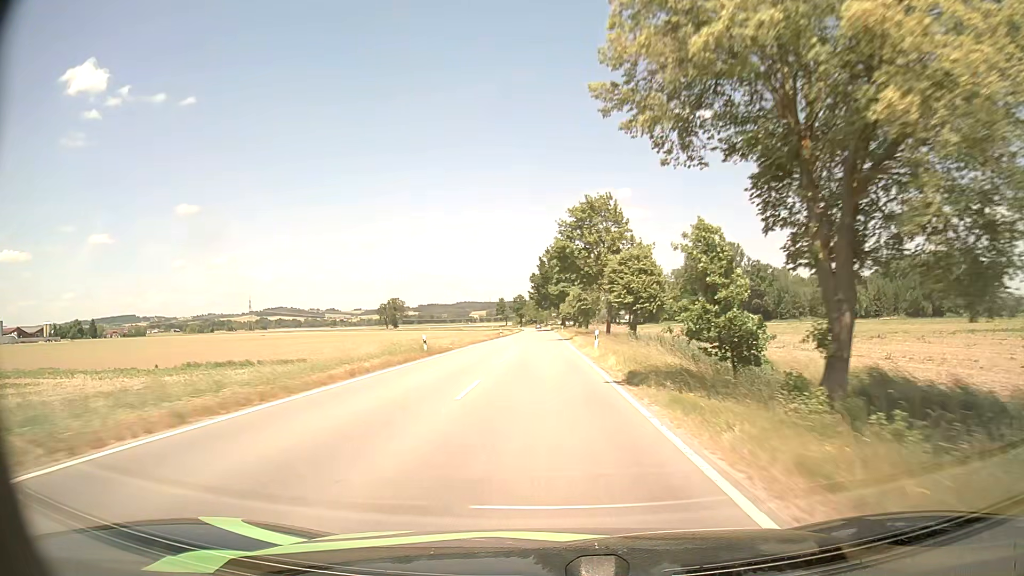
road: tertiary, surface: asphalt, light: Day
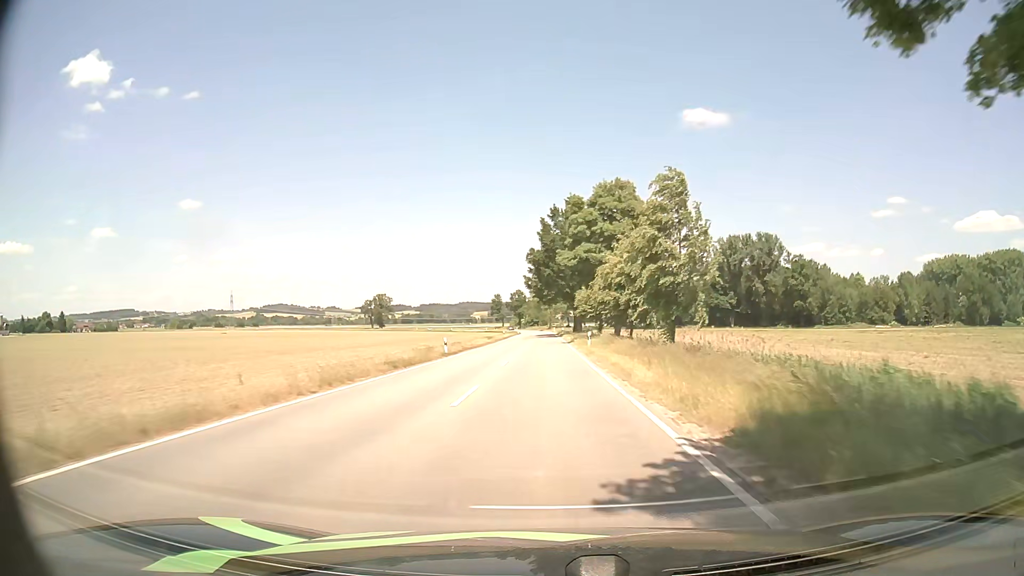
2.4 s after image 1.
(-0.3, +49.4) m; 0°
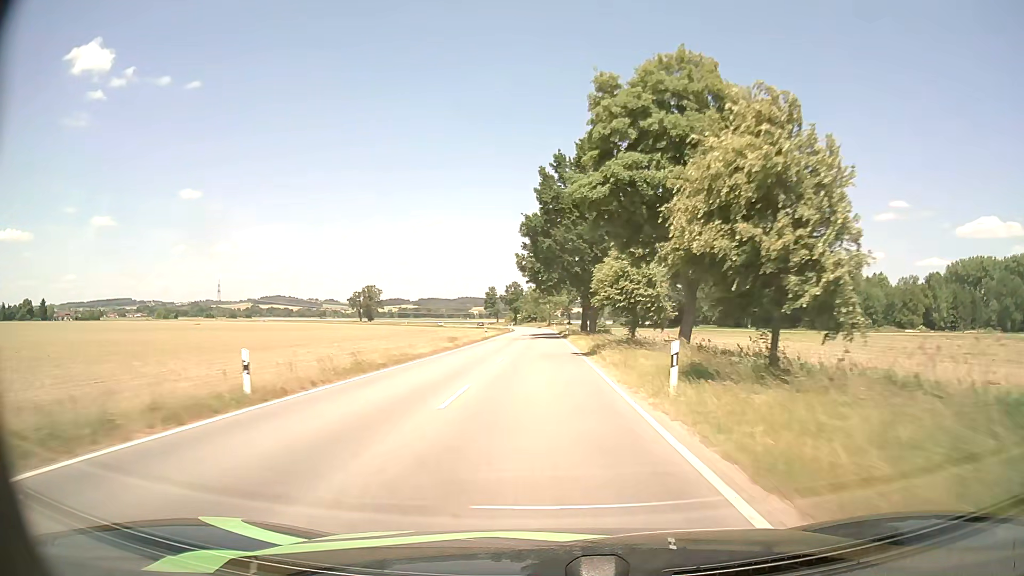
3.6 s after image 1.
(0.0, +25.1) m; 0°
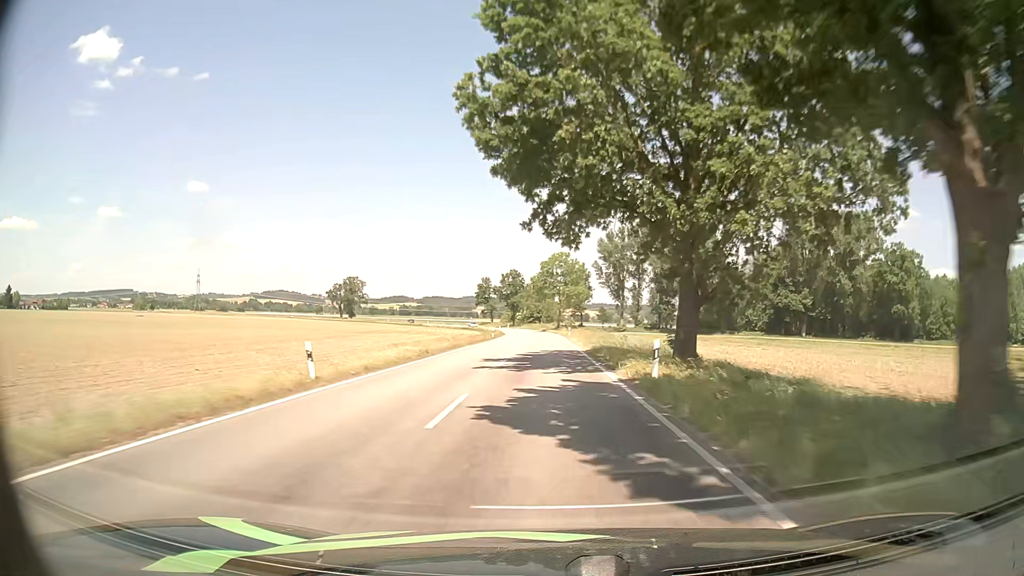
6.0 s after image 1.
(-0.4, +50.7) m; -1°
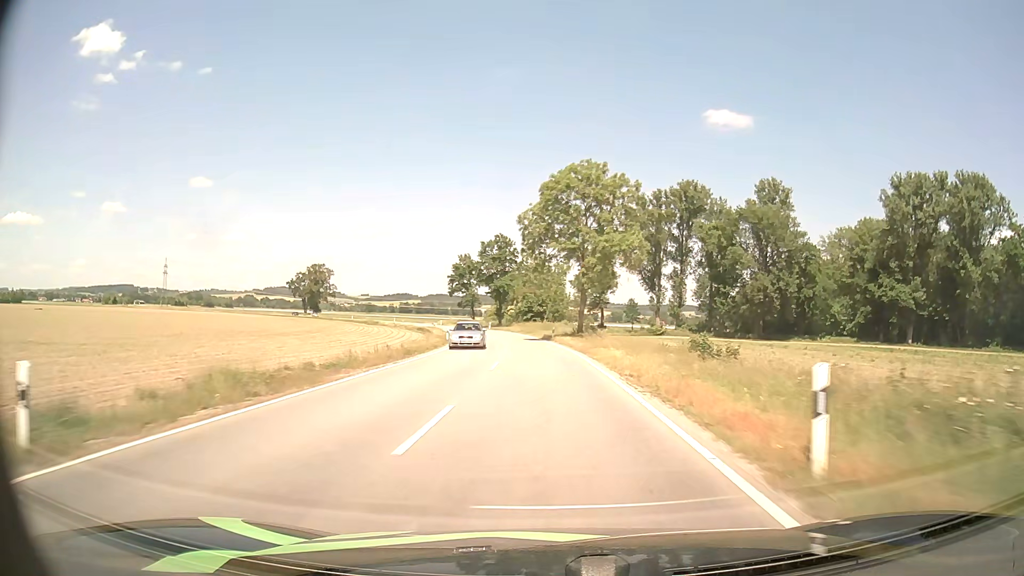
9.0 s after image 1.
(+0.2, +62.5) m; 0°
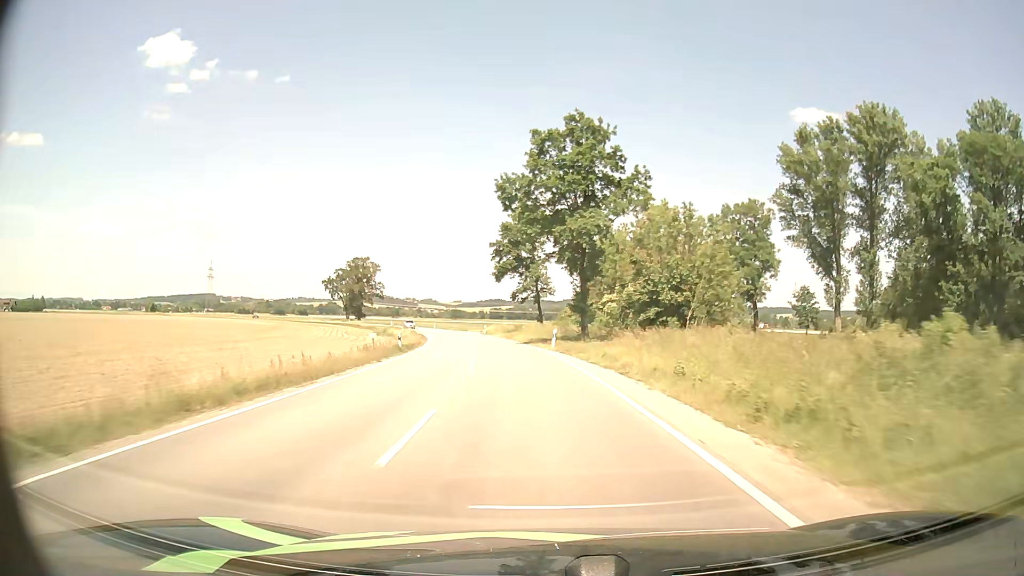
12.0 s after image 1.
(-3.3, +61.0) m; -8°
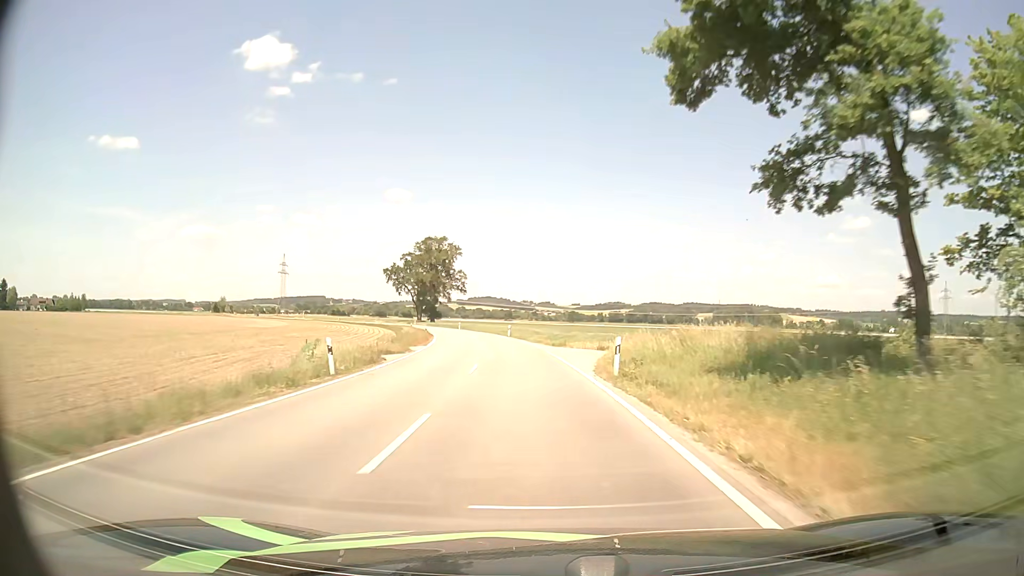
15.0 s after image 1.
(-5.9, +60.6) m; -10°
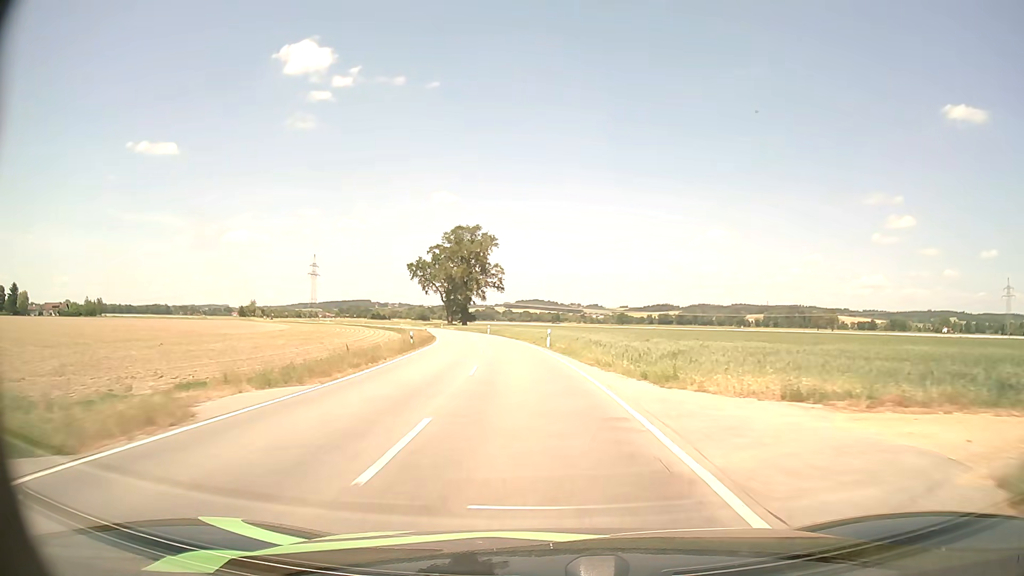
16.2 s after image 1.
(-0.9, +24.9) m; -4°
(0, +10) (-1, +20) (-1, +30) (-2, +40) (-3, +50) (-5, +60) (-7, +70) (-9, +79) (-11, +89) (-13, +99) m
